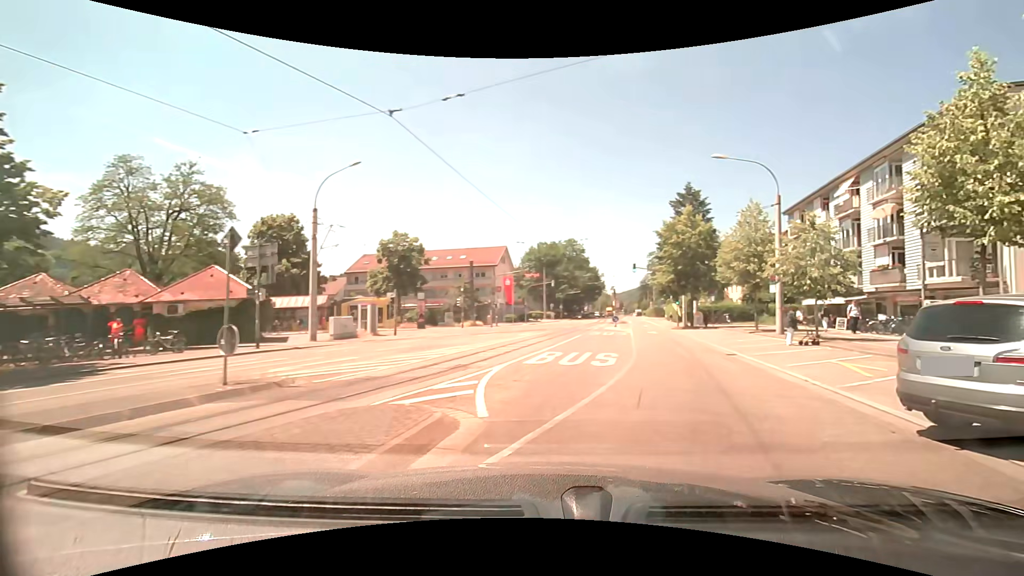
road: tertiary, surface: asphalt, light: Day
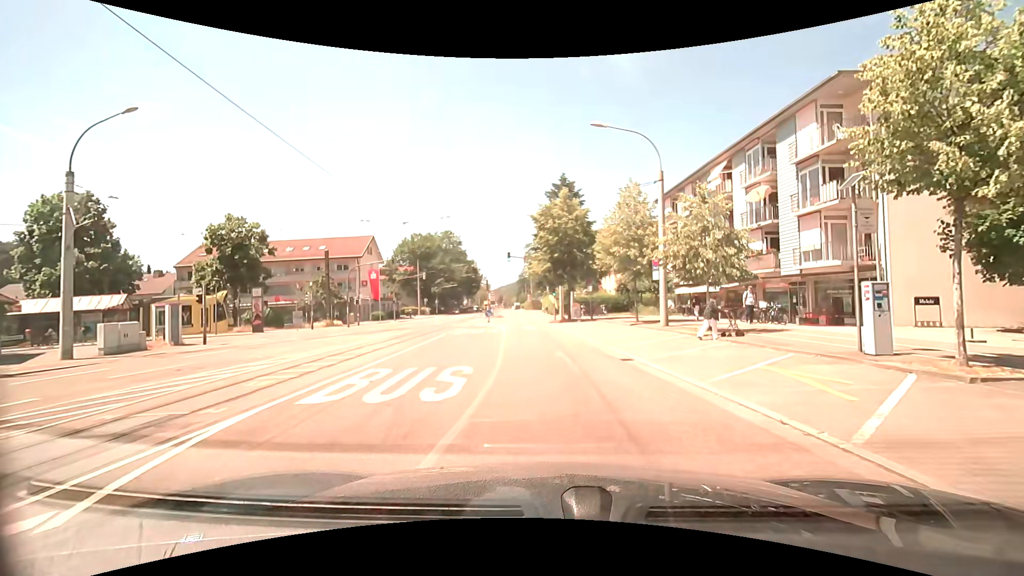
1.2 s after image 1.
(+0.7, +5.9) m; +11°
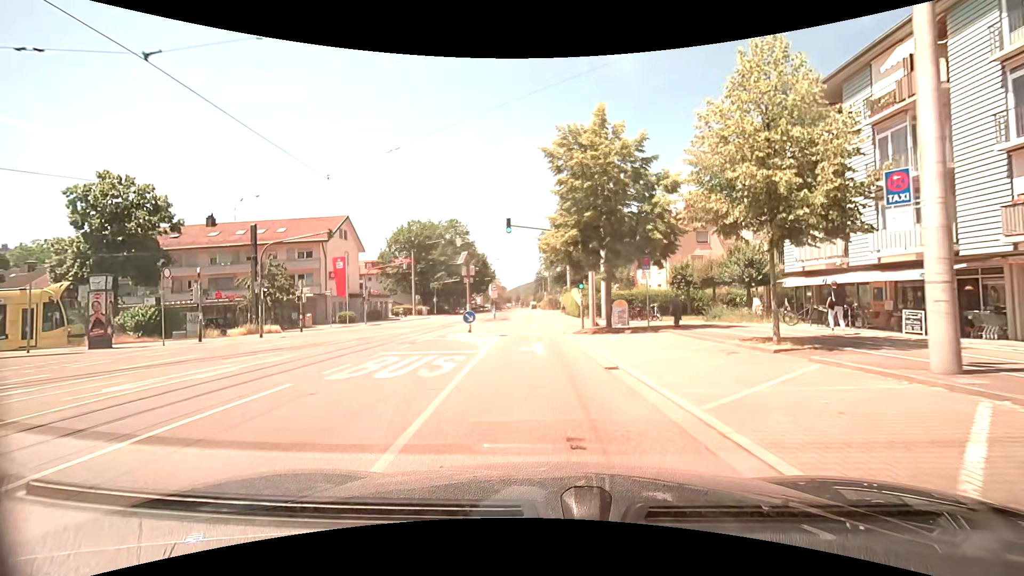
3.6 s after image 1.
(-0.3, +17.0) m; -3°
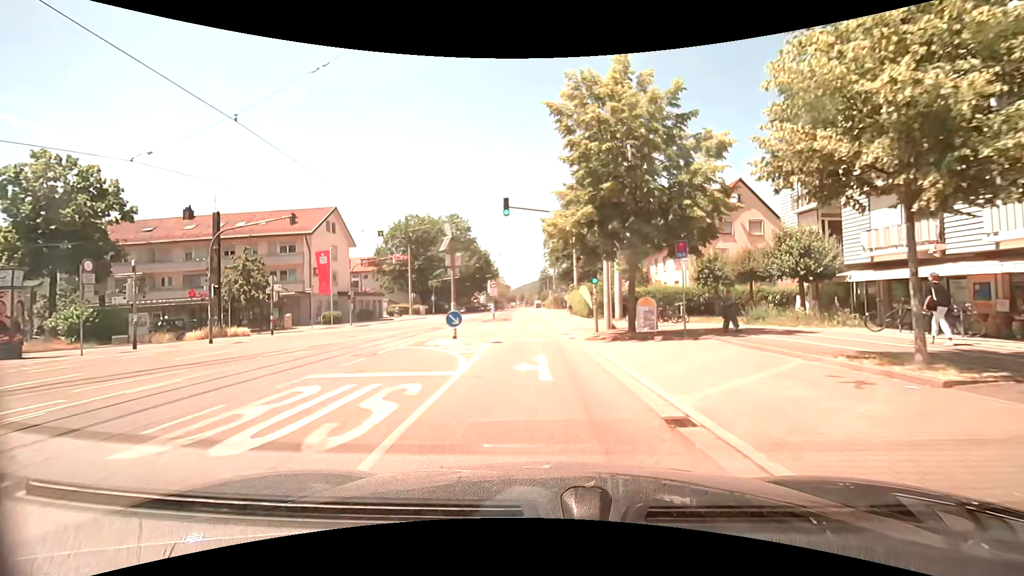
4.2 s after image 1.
(0.0, +5.0) m; +1°
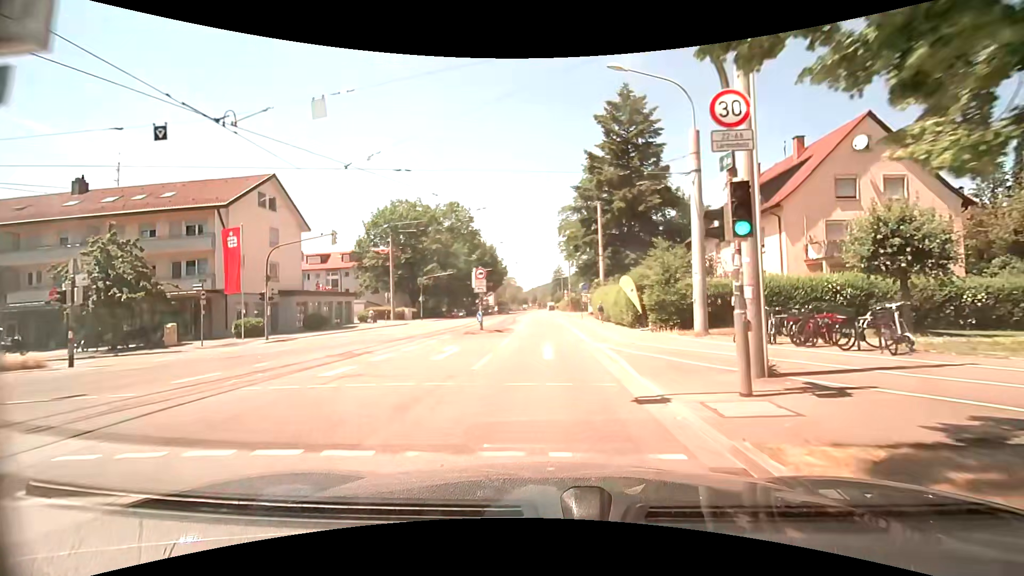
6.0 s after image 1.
(-0.5, +15.8) m; -2°
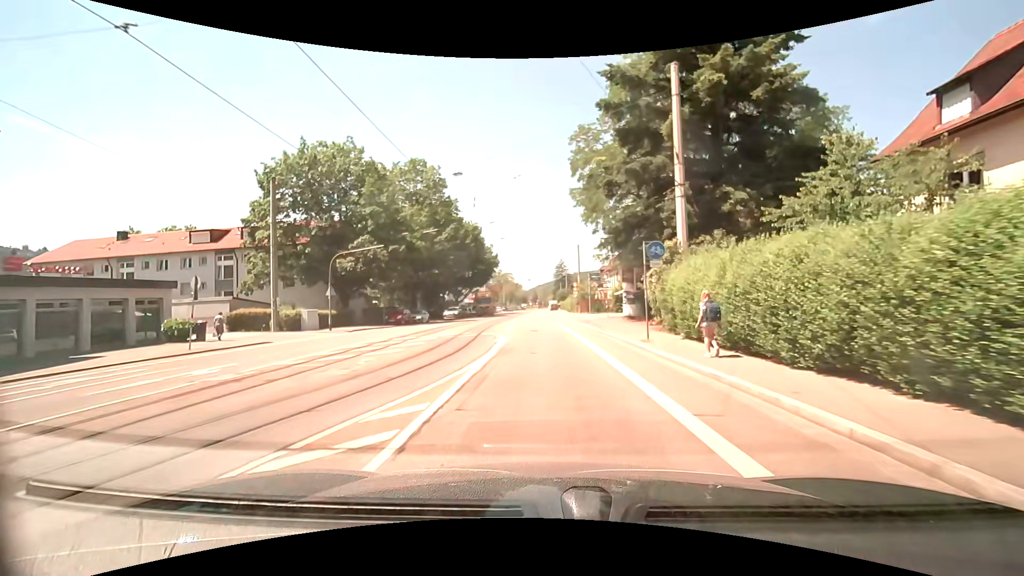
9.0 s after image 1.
(0.0, +27.5) m; 0°
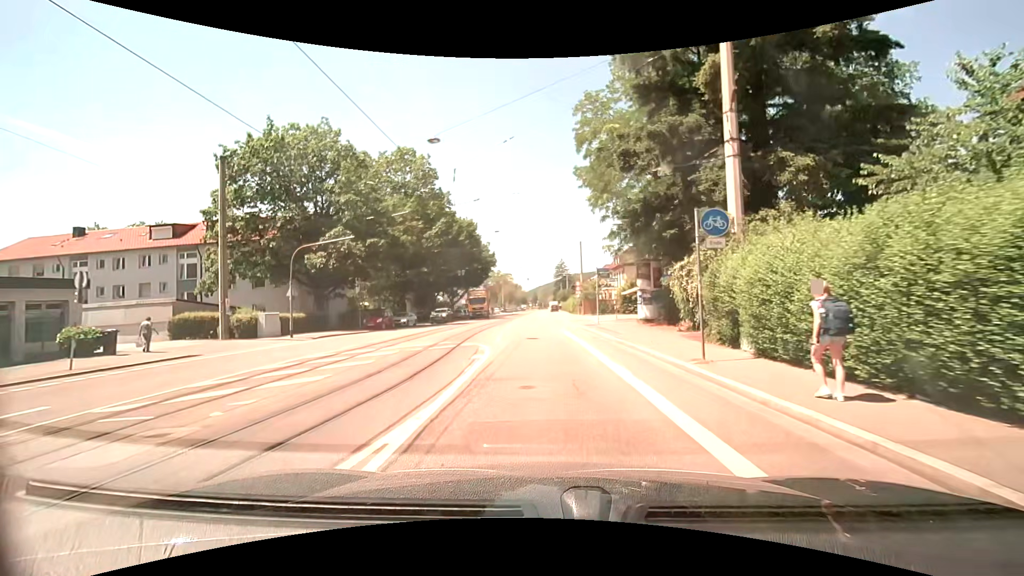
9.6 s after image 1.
(-0.1, +5.6) m; -1°
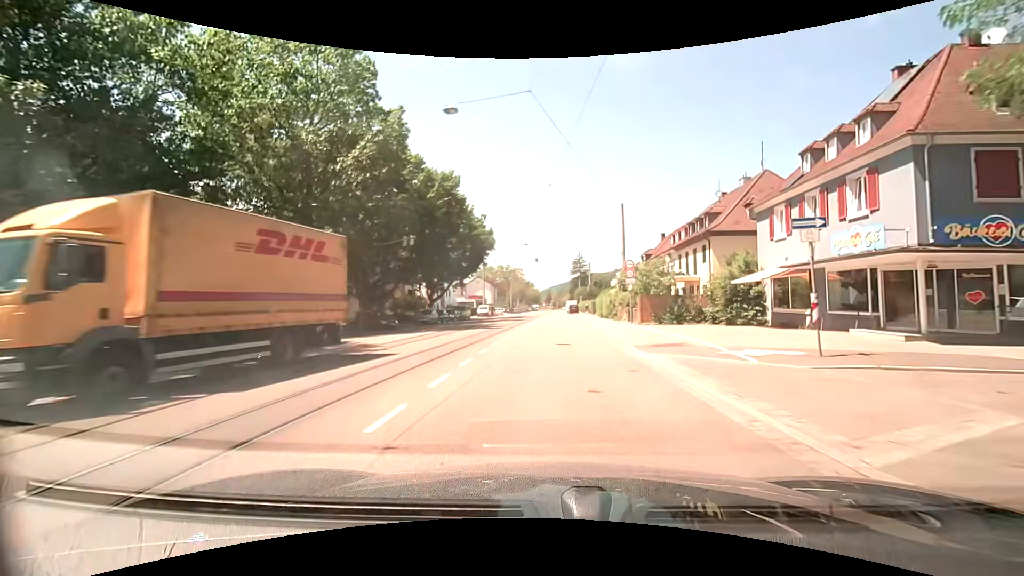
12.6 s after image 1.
(-0.4, +28.7) m; -2°
(0, +10) (0, +20) (+1, +30) (+1, +40) (+2, +50) (+2, +60) (+2, +70) (+3, +80) (+3, +90) (+4, +100) m
